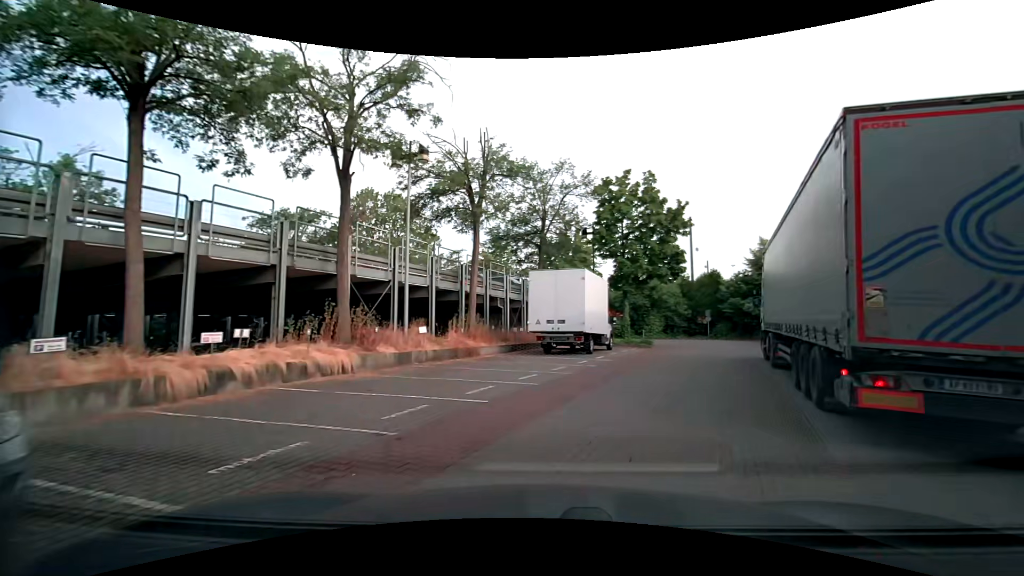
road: service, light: Day
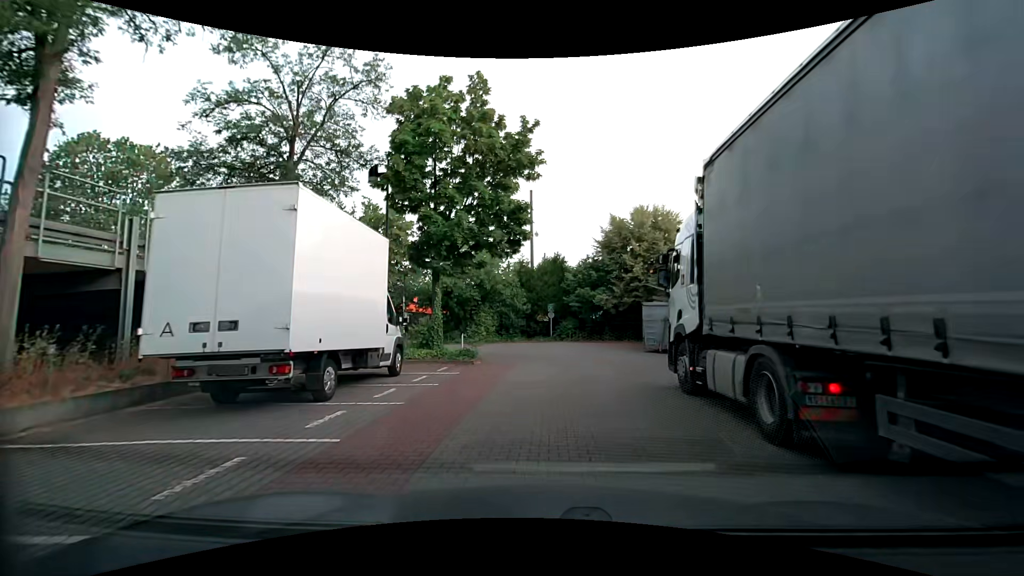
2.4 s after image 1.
(+2.6, +11.7) m; +18°
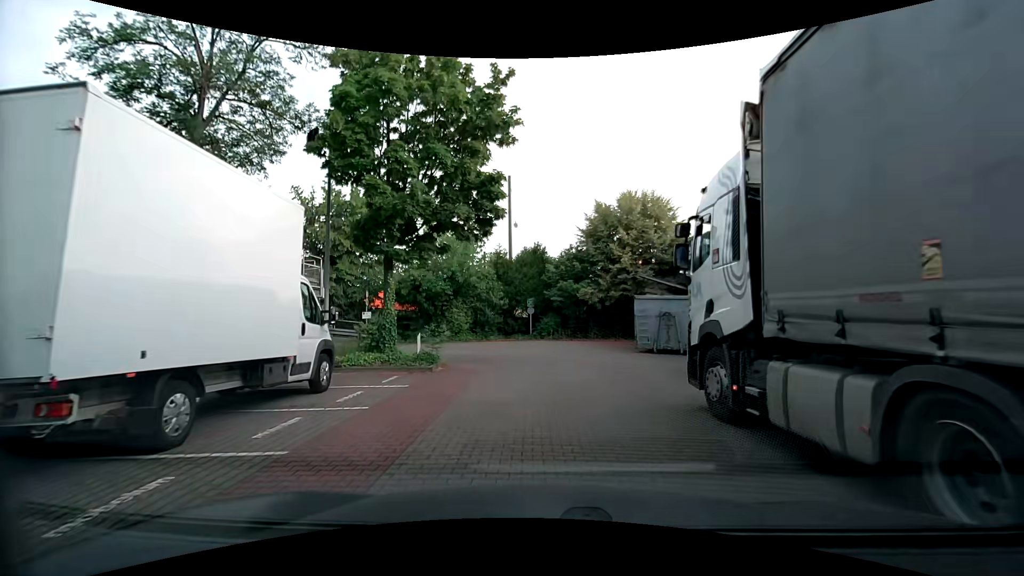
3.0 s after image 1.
(+0.1, +3.1) m; +4°
